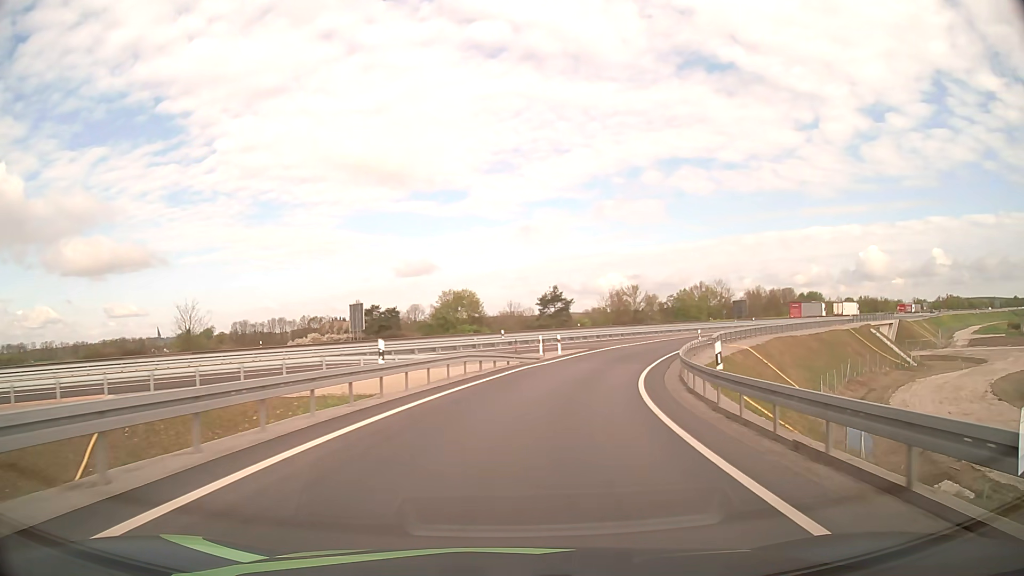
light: Day
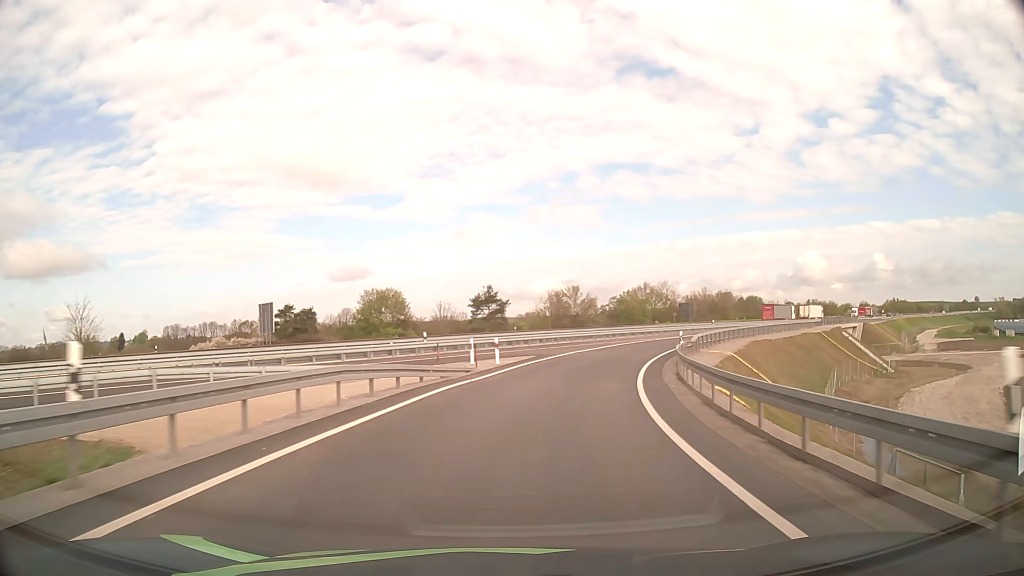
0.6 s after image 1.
(+0.5, +10.1) m; +6°
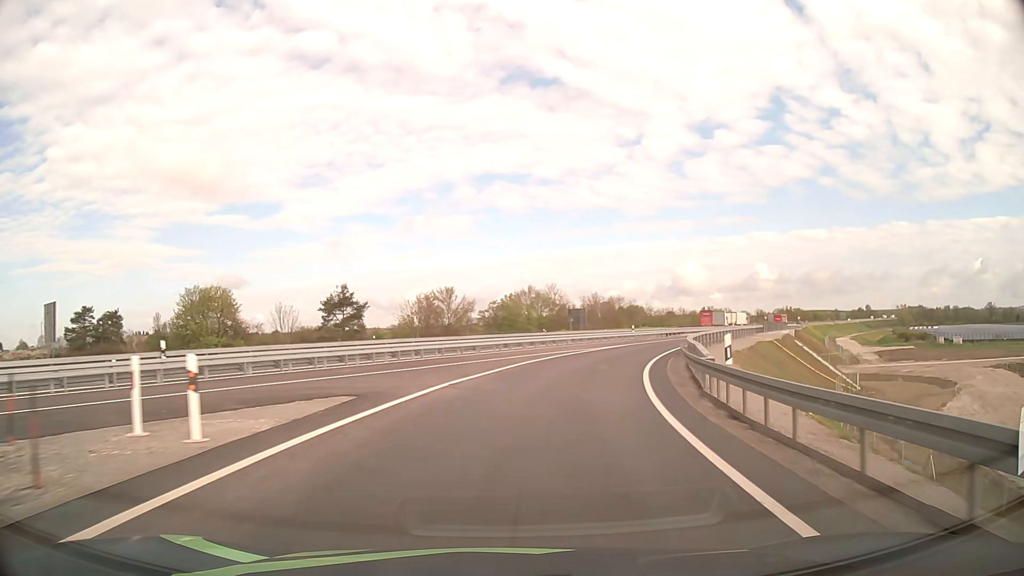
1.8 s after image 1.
(+1.9, +20.1) m; +11°
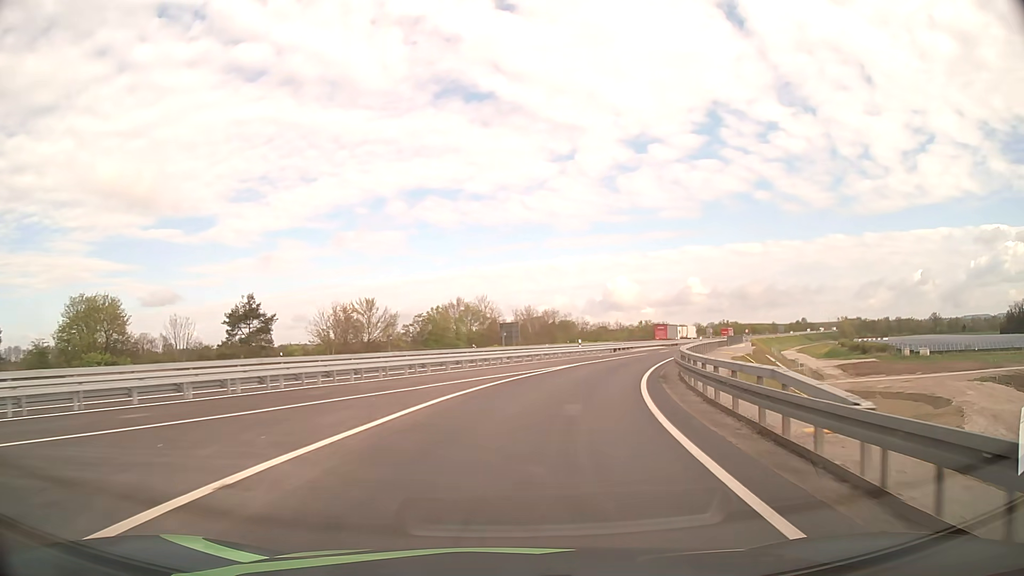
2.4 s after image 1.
(+0.4, +10.1) m; +5°
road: motorway_link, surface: asphalt
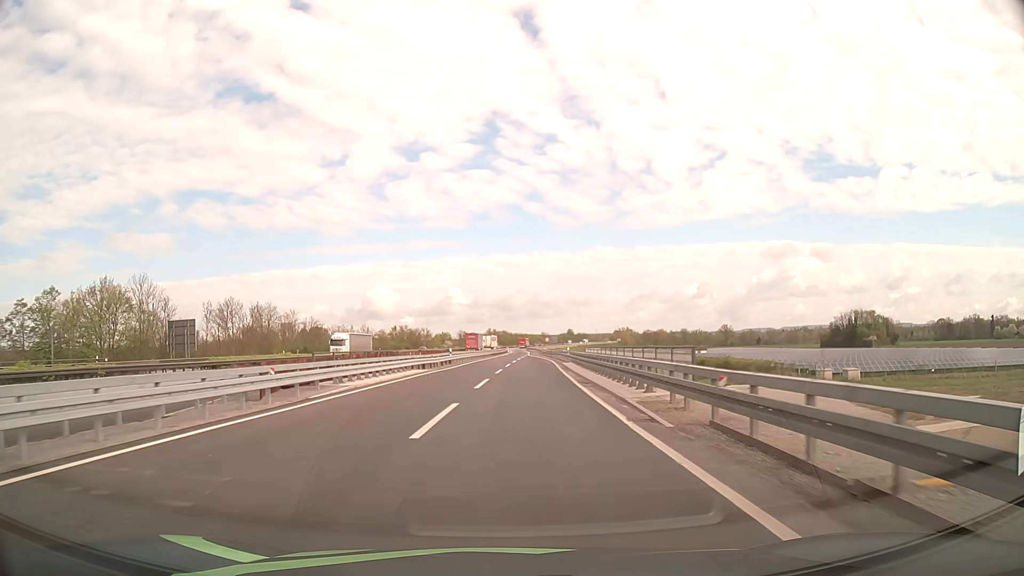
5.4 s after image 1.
(+11.4, +49.2) m; +21°
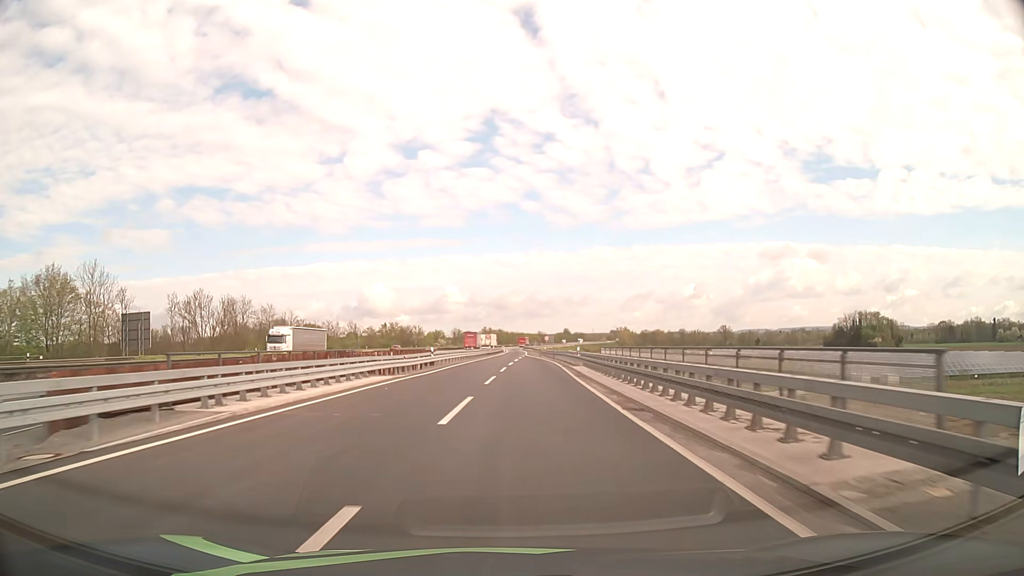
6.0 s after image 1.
(0.0, +10.5) m; +1°
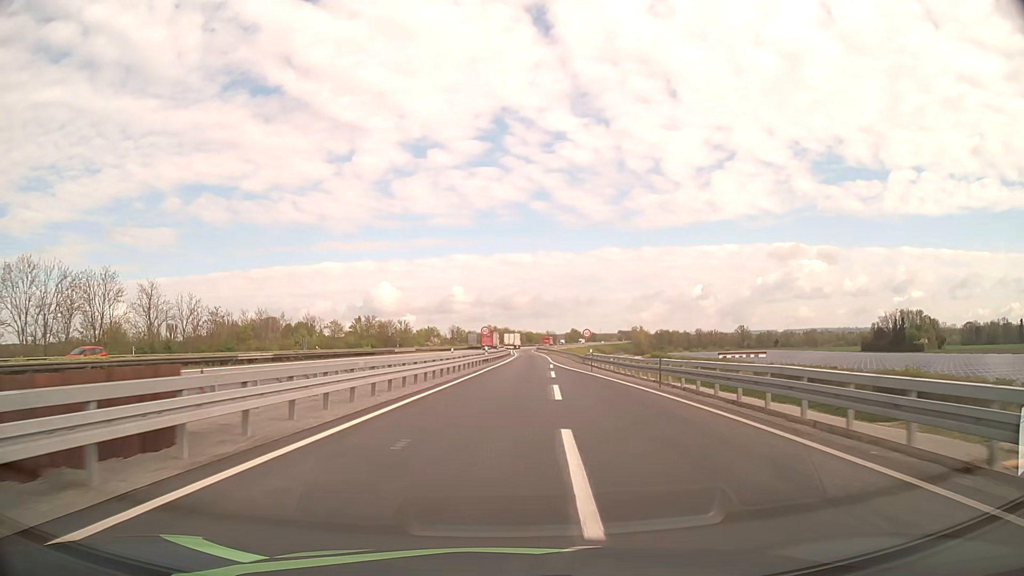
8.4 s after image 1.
(-0.5, +43.1) m; -1°
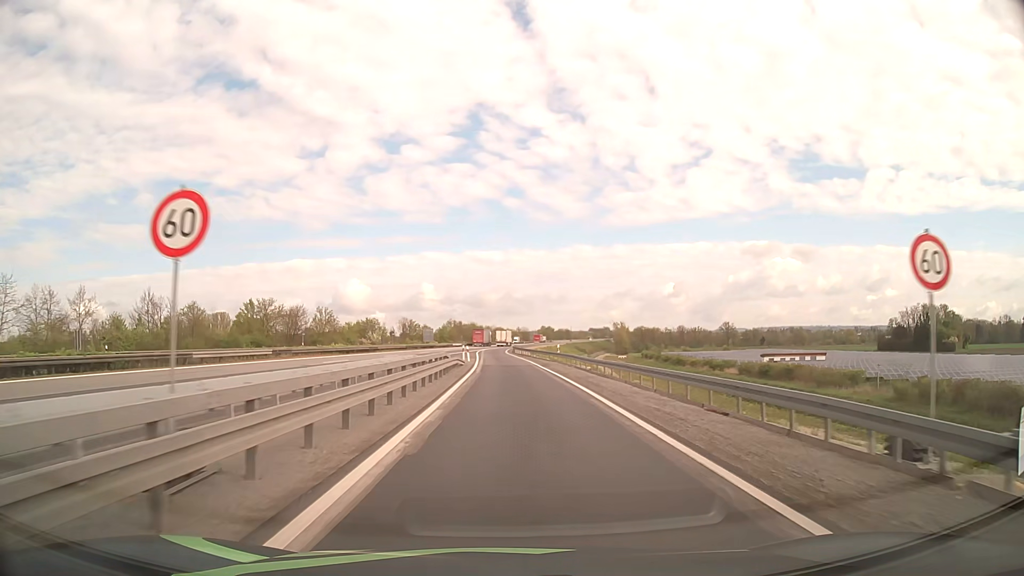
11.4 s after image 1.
(+1.1, +51.0) m; +2°
(0, +10) (0, +20) (0, +30) (0, +40) (0, +50) (-1, +60) (-1, +70) (-2, +80) (-2, +90) (-2, +100) m
